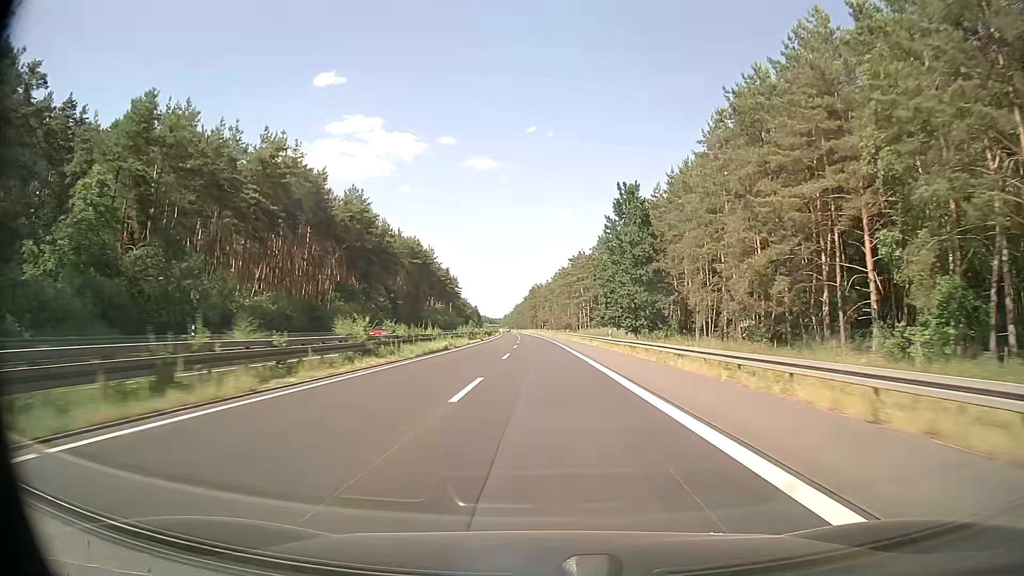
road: trunk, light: Day
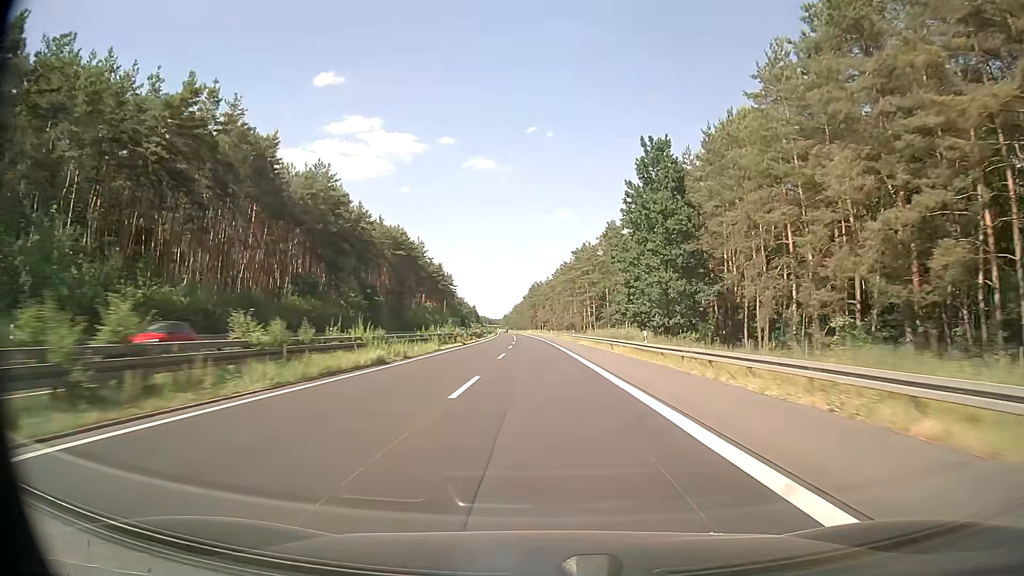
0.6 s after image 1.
(0.0, +17.4) m; 0°
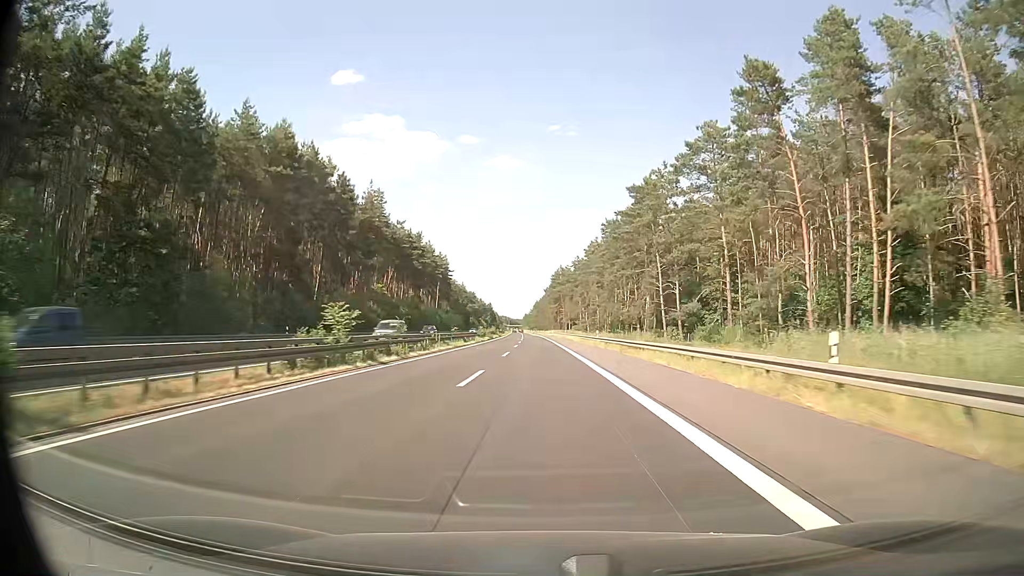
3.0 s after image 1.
(-1.0, +69.8) m; -2°
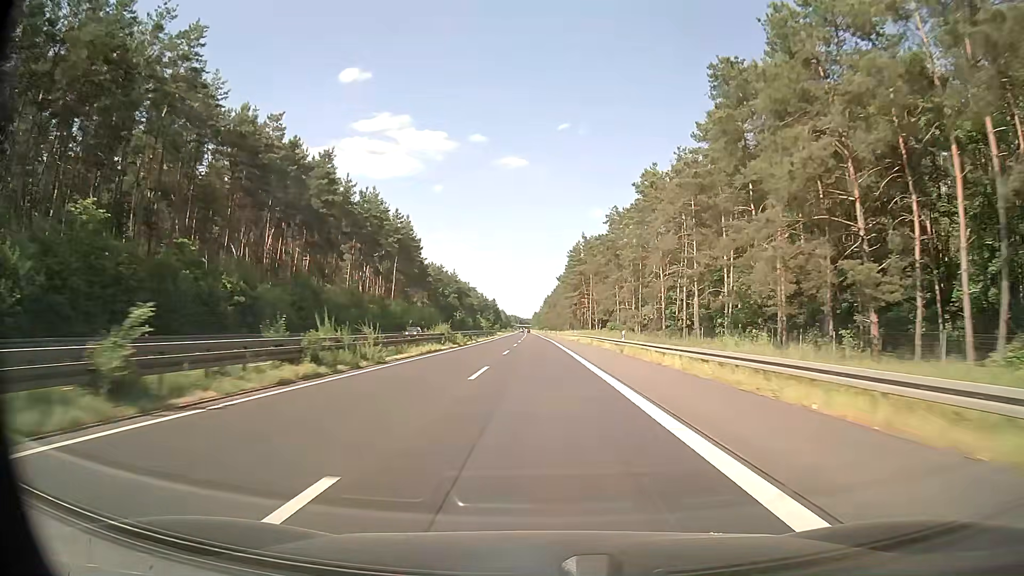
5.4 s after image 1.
(-0.6, +69.8) m; -1°
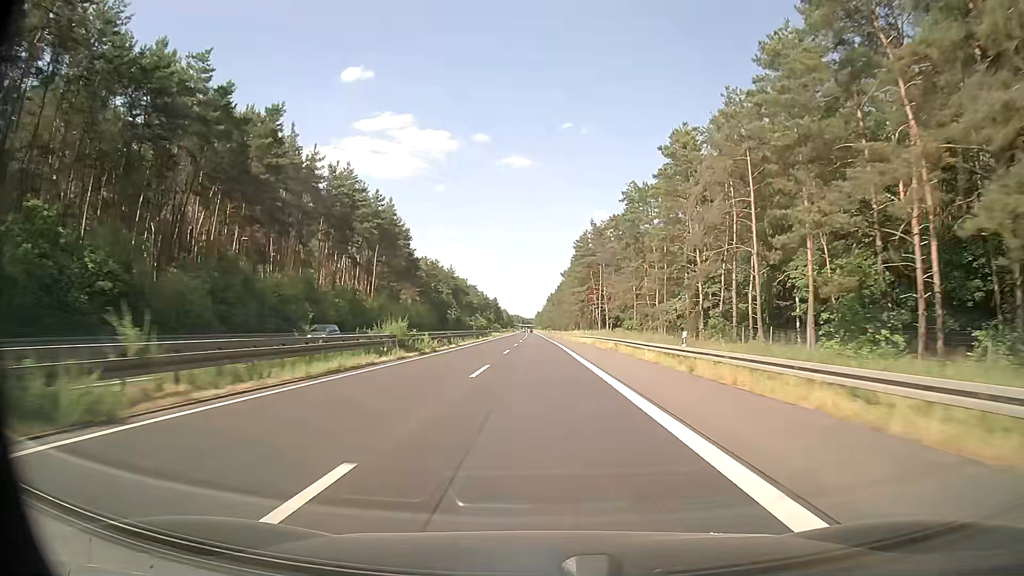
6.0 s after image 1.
(0.0, +17.5) m; 0°
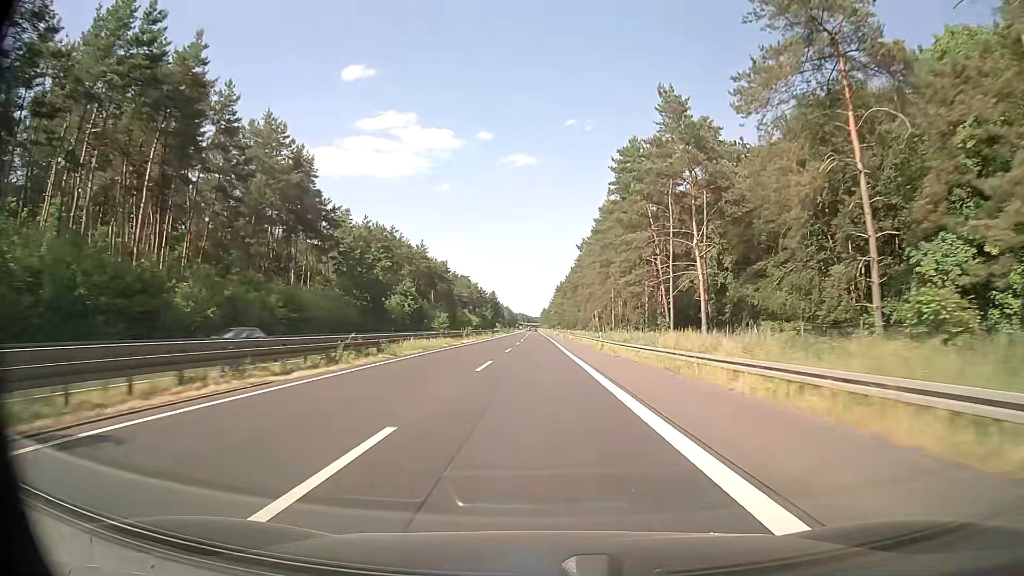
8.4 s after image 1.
(-0.1, +69.9) m; 0°
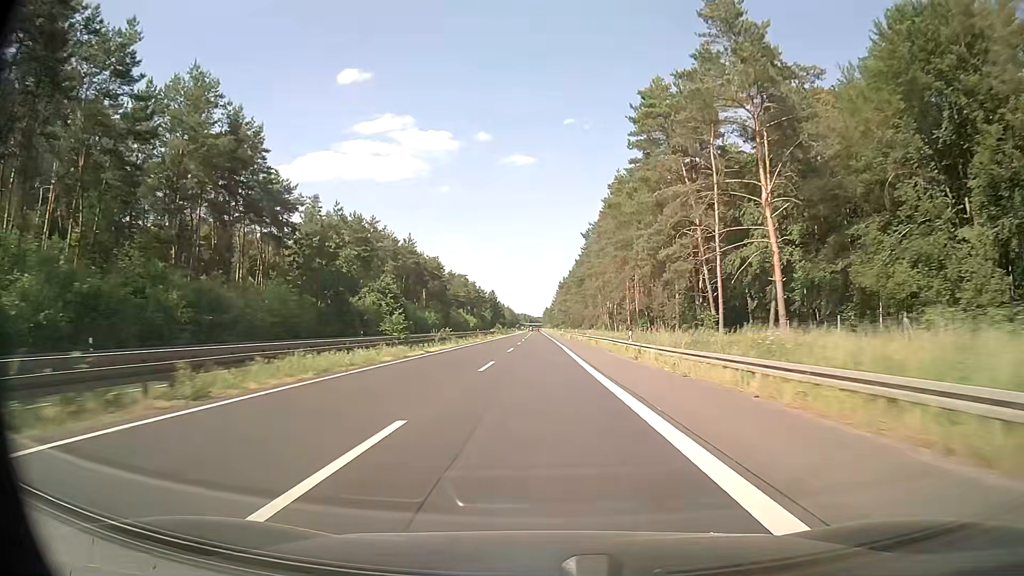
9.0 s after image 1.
(0.0, +17.5) m; 0°
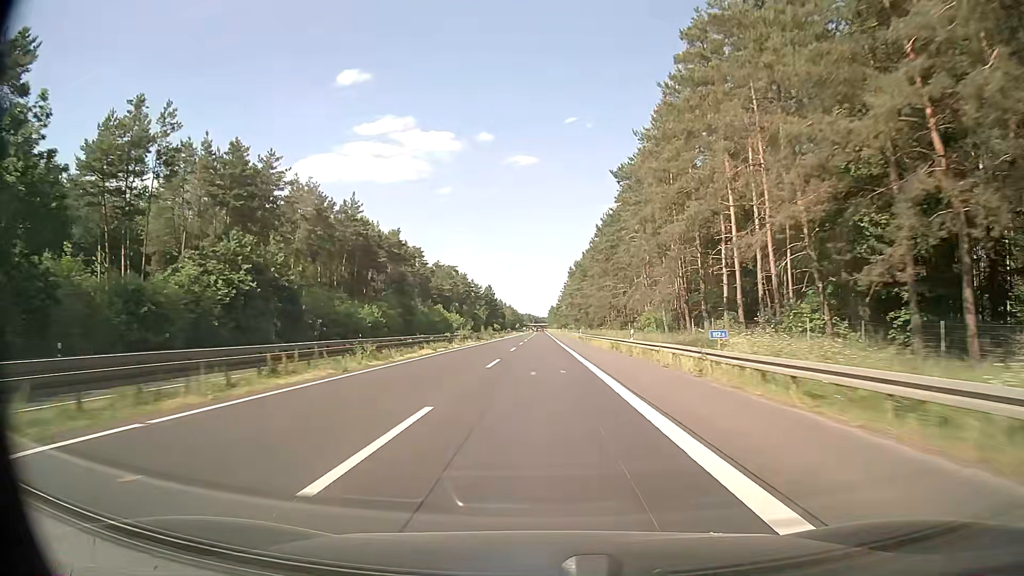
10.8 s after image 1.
(-0.2, +52.4) m; 0°
(0, +10) (0, +20) (0, +30) (0, +40) (0, +50) (0, +60) (0, +70) (0, +80) (0, +90) (0, +100) m
